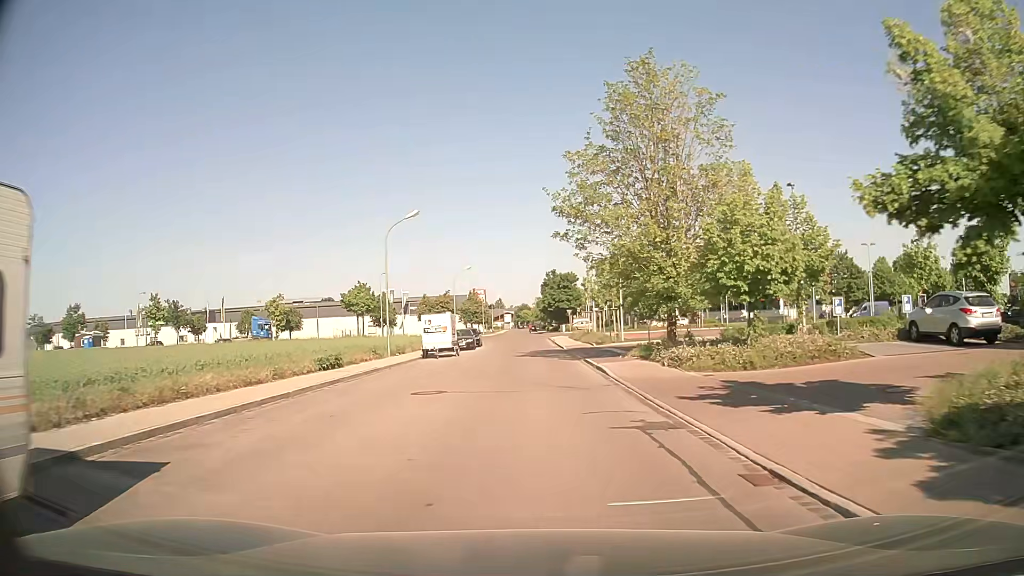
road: unclassified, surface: asphalt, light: Day
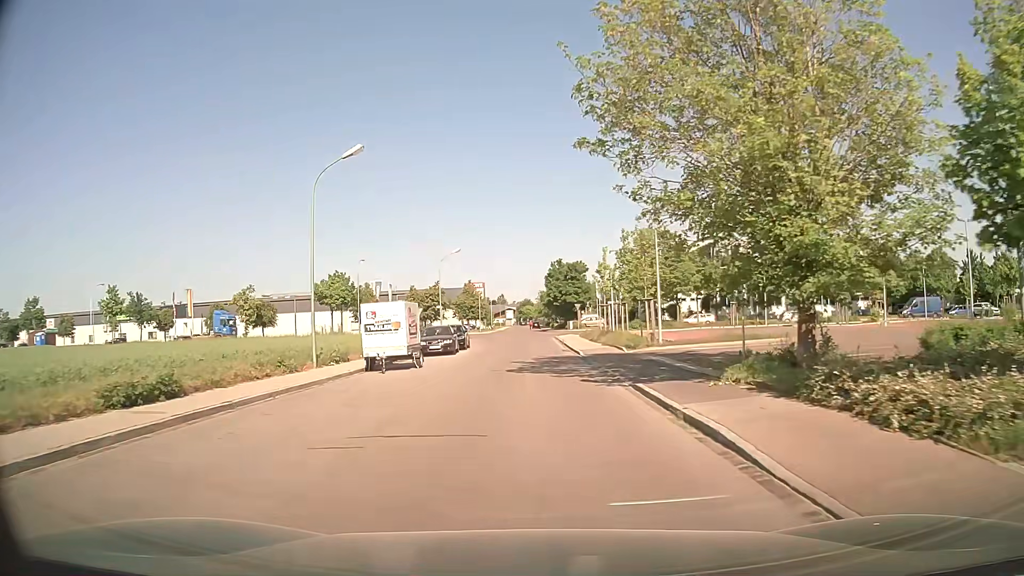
(-0.2, +12.4) m; -1°
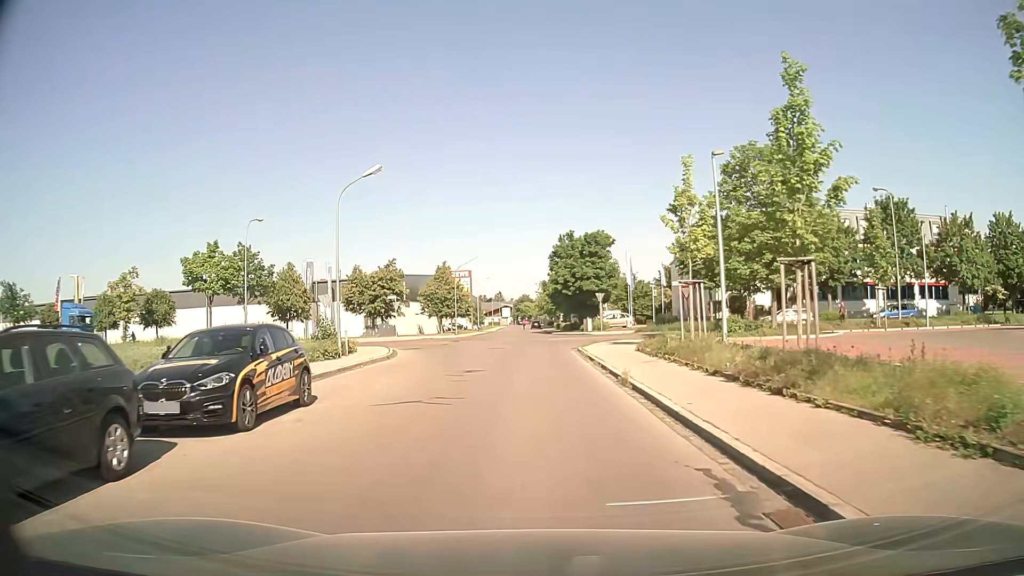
(+0.1, +28.9) m; 0°
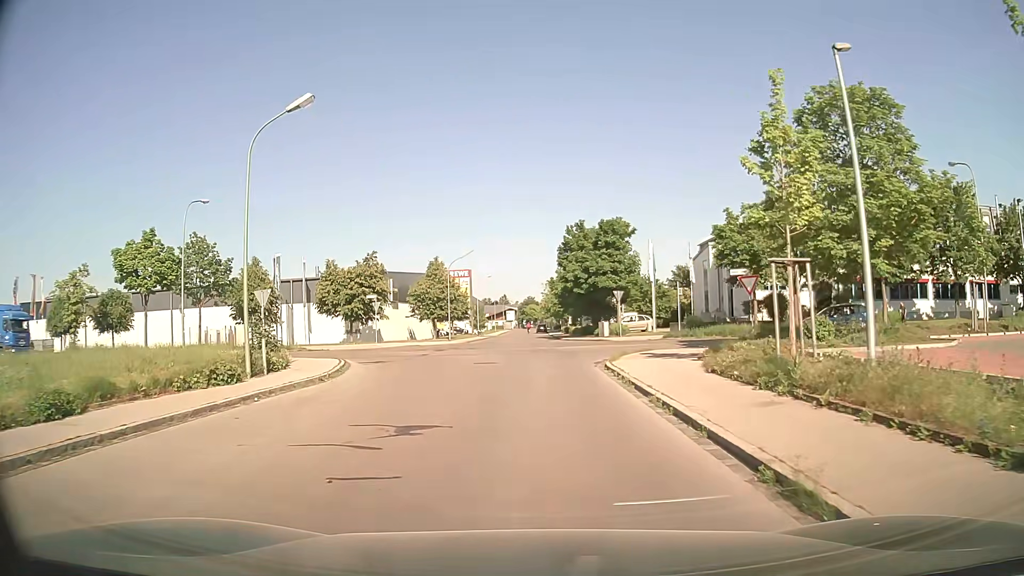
(0.0, +9.0) m; -1°
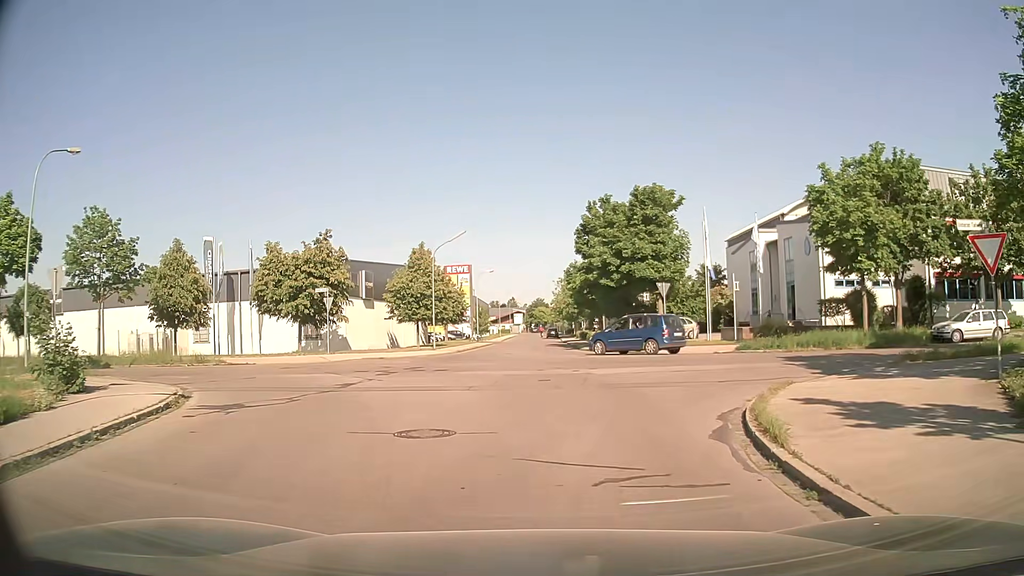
(-0.1, +13.3) m; +1°
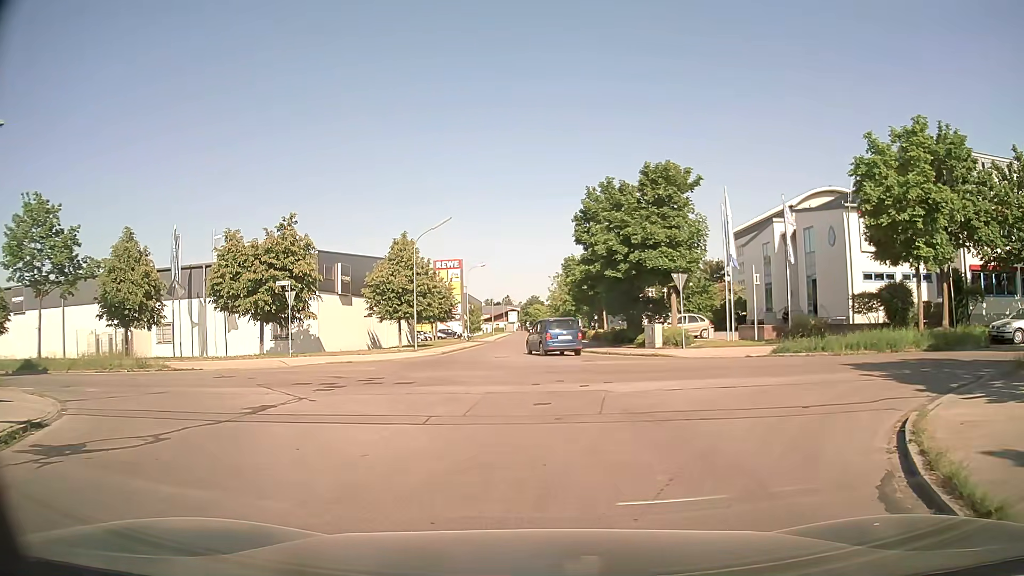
(-0.1, +4.9) m; -1°
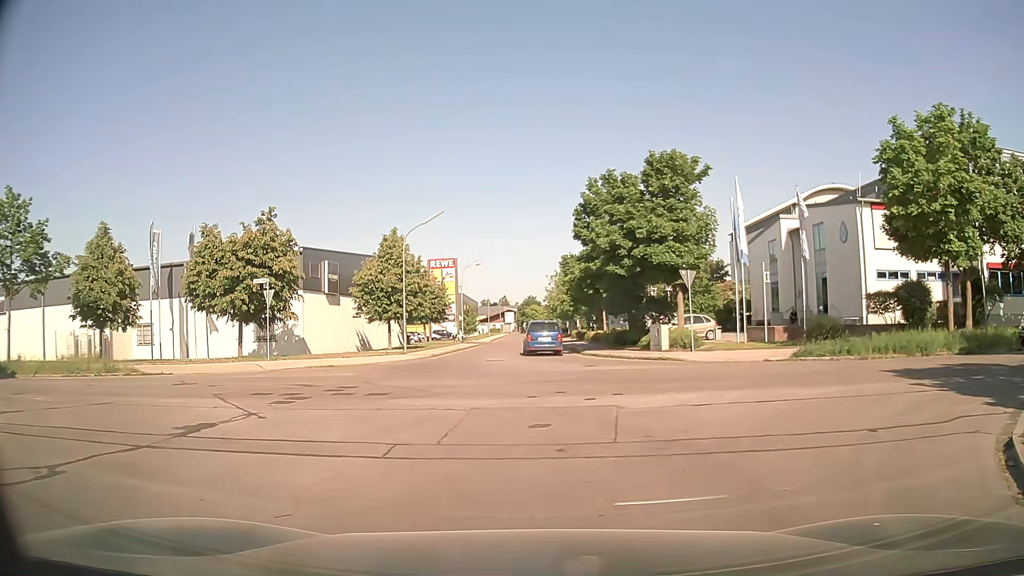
(0.0, +2.2) m; 0°
(0, +10) (0, +20) (+1, +30) (0, +40) (0, +50) (0, +60) (0, +70) (-1, +80) (-1, +90) (-1, +100) m
